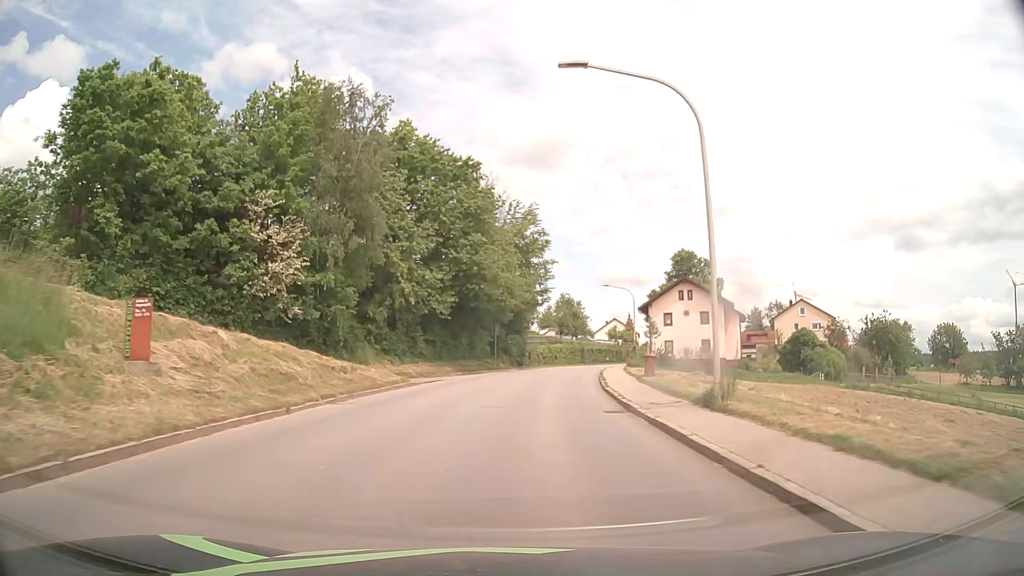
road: tertiary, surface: asphalt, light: Day
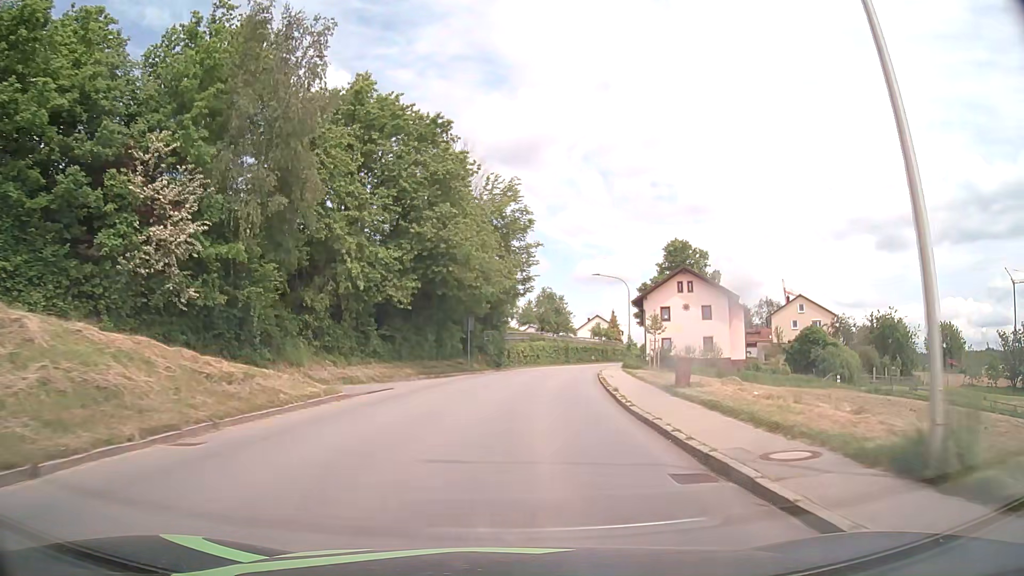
(+0.1, +7.8) m; +1°
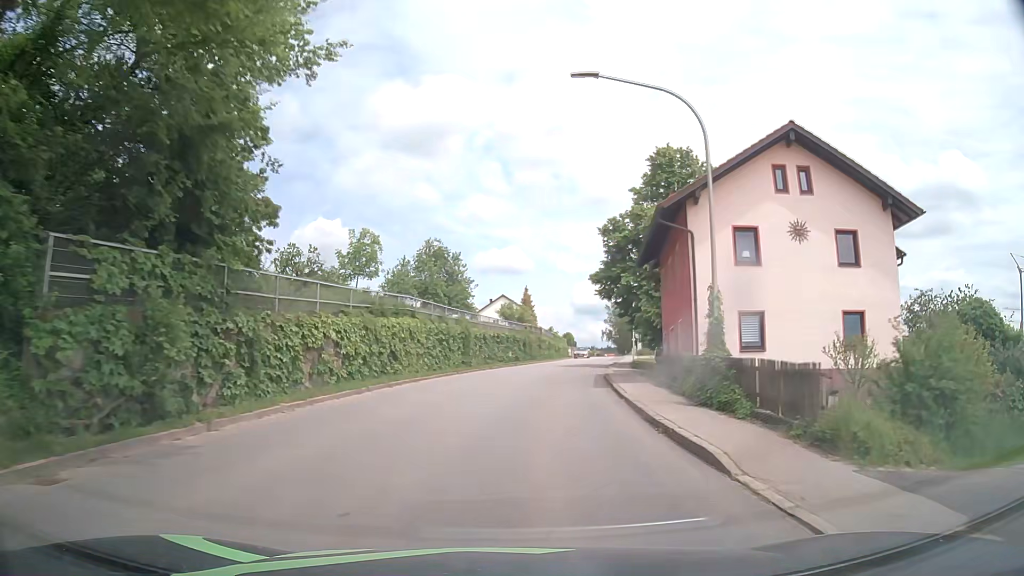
(+3.1, +39.0) m; +9°
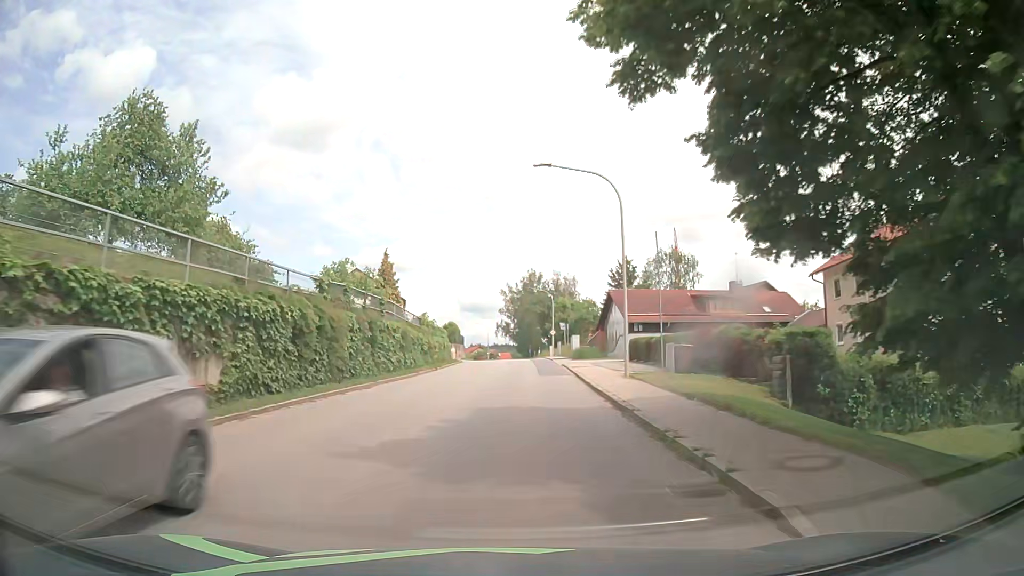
(+3.5, +38.9) m; +9°
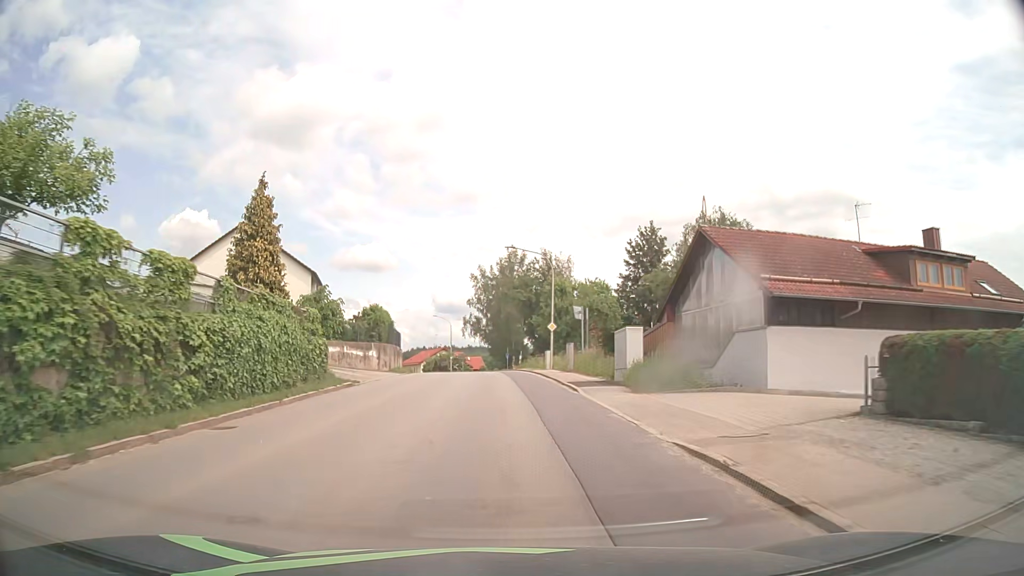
(+0.8, +31.2) m; +3°
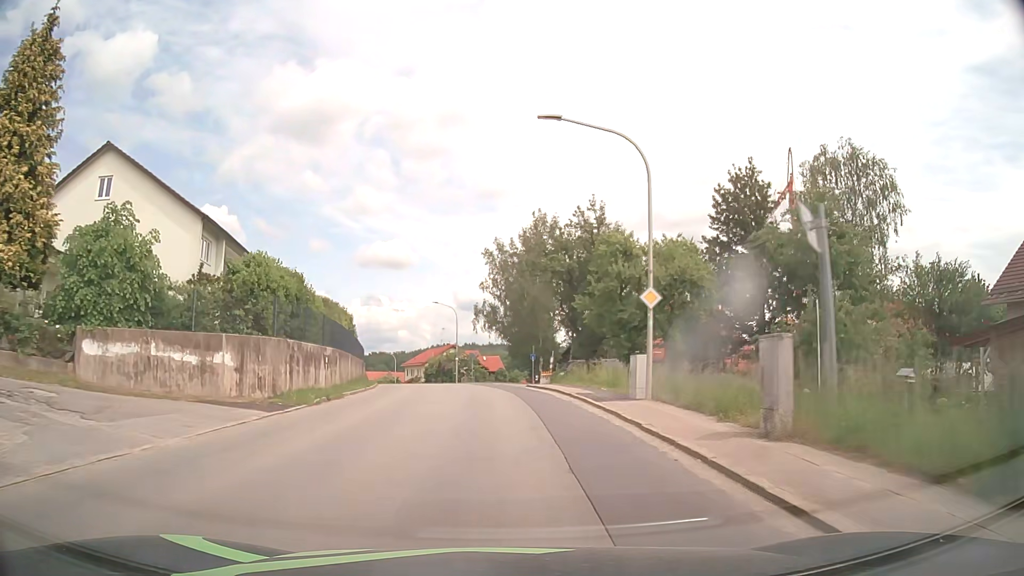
(-0.3, +23.4) m; -2°
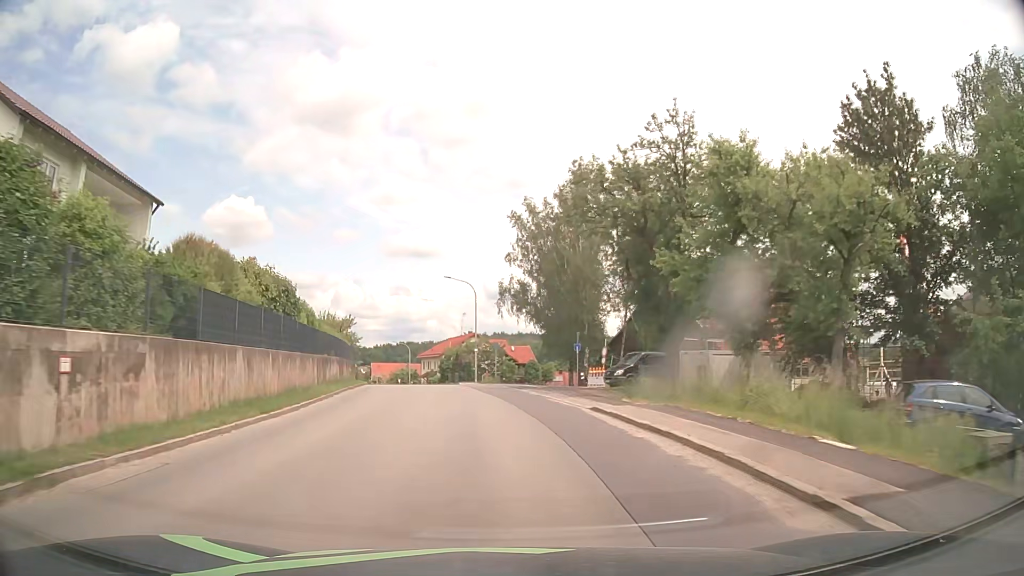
(-0.2, +15.6) m; -2°
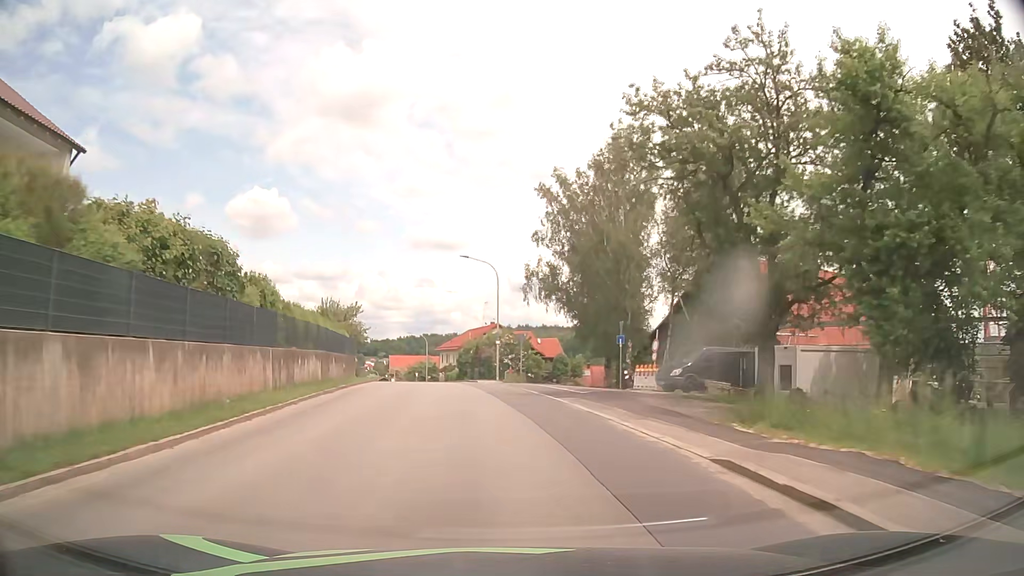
(-0.1, +7.9) m; -2°
(0, +10) (-1, +20) (-2, +30) (-4, +40) (-5, +50) (-7, +60) (-9, +69) (-11, +79) (-14, +89) (-16, +98) m
